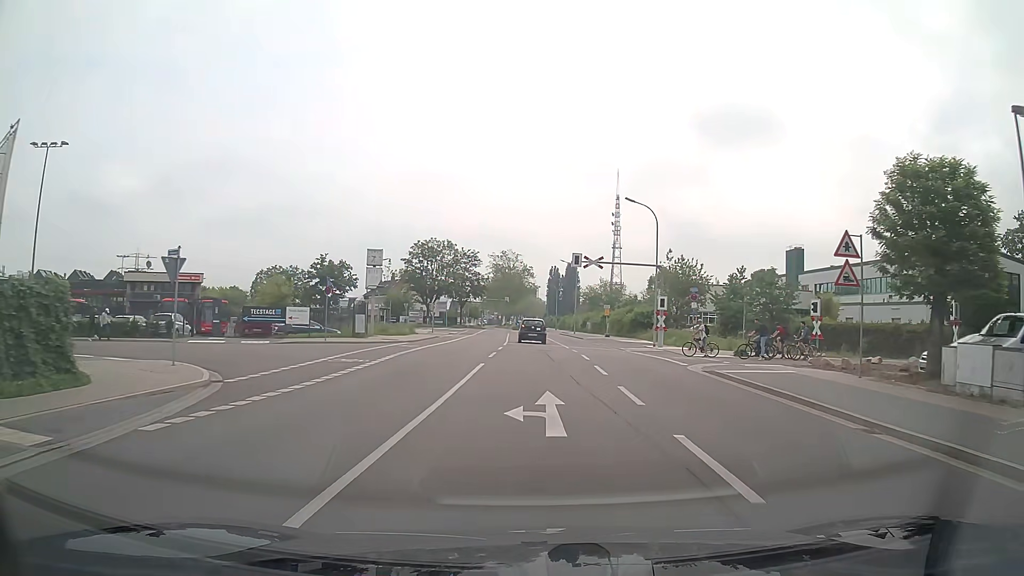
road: unclassified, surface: asphalt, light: Day
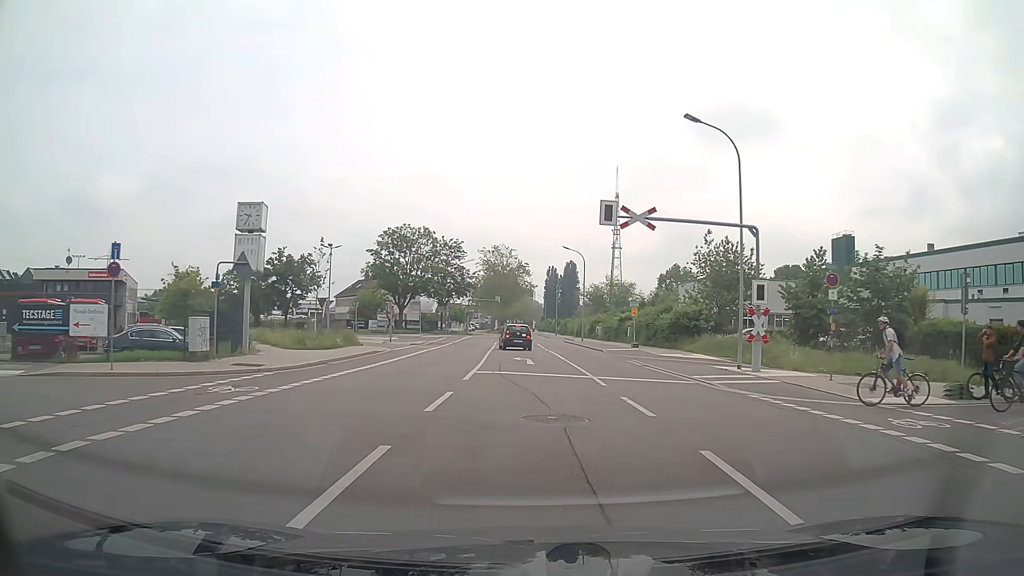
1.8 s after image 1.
(+0.1, +18.9) m; +1°
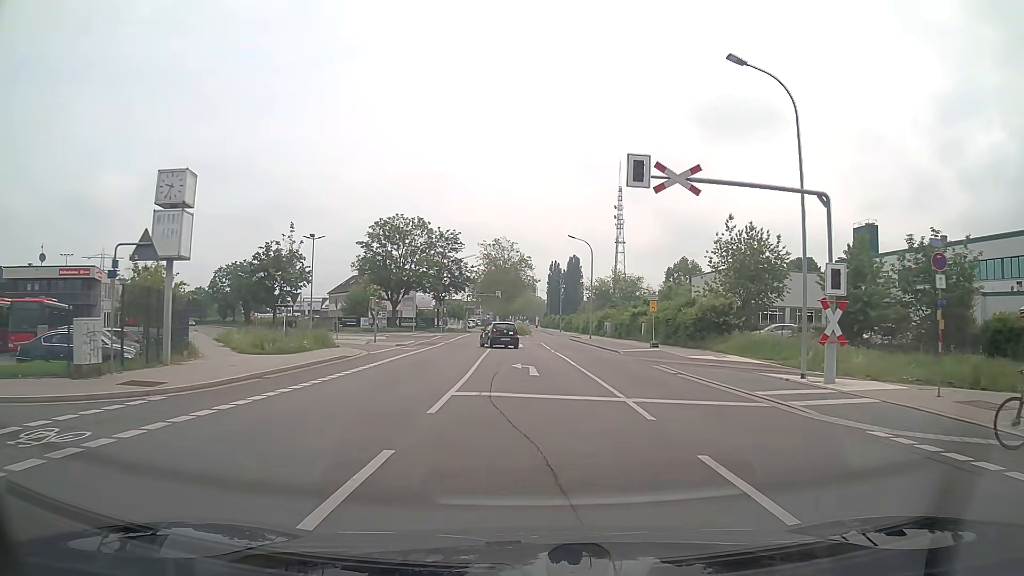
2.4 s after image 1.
(0.0, +5.9) m; 0°
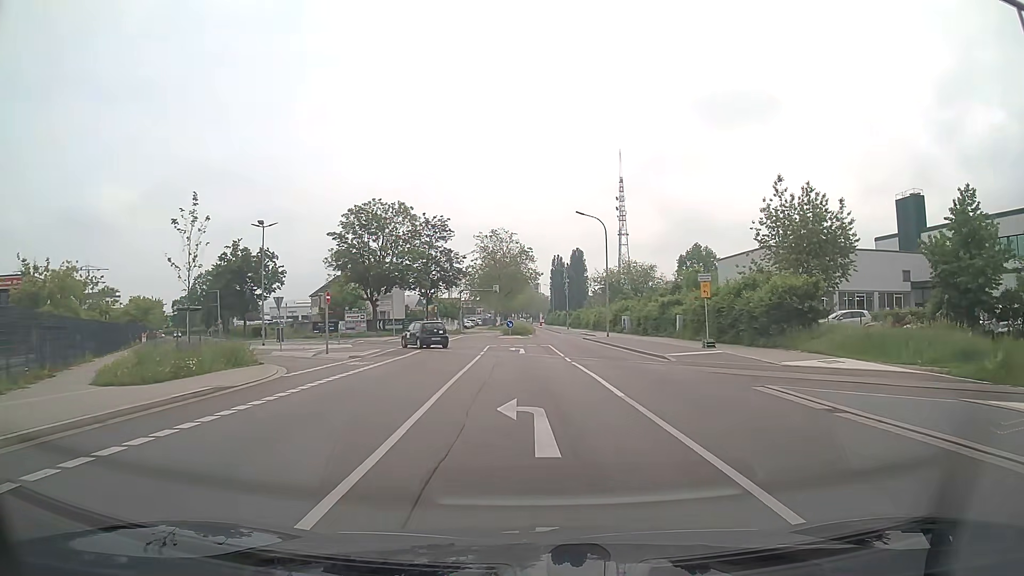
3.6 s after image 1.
(0.0, +11.2) m; 0°
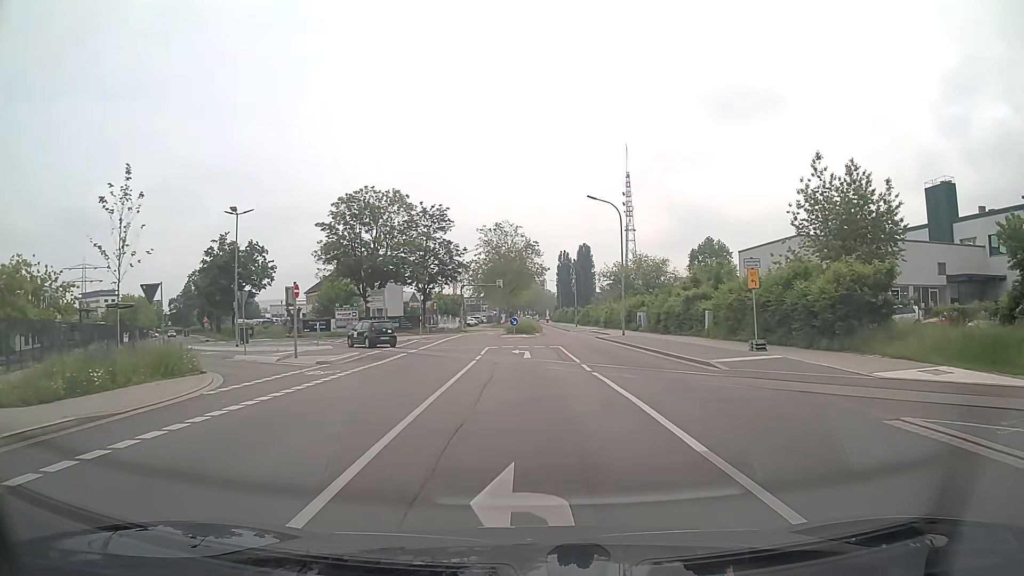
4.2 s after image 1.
(-0.1, +5.3) m; -1°
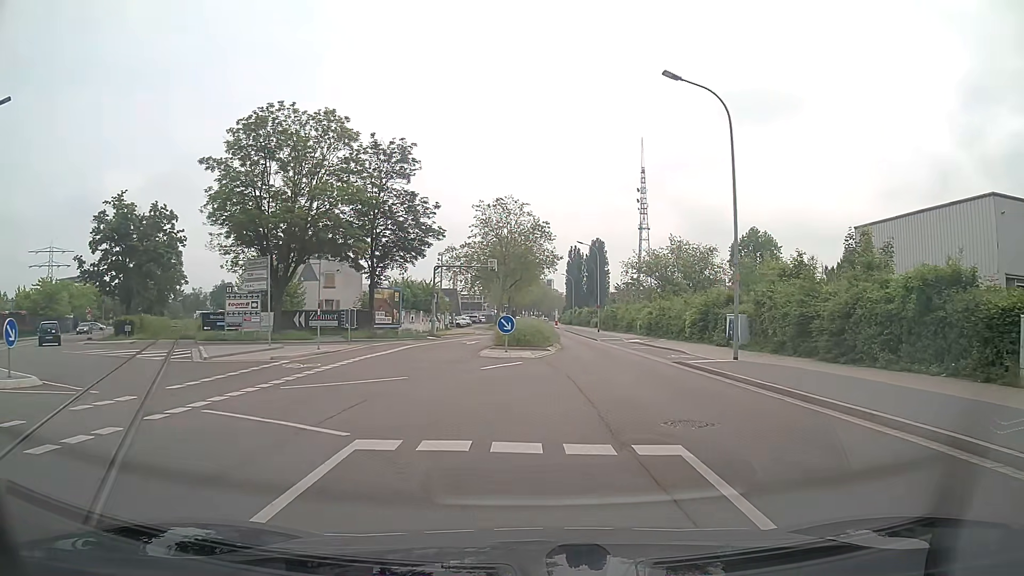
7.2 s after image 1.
(-0.2, +23.9) m; 0°
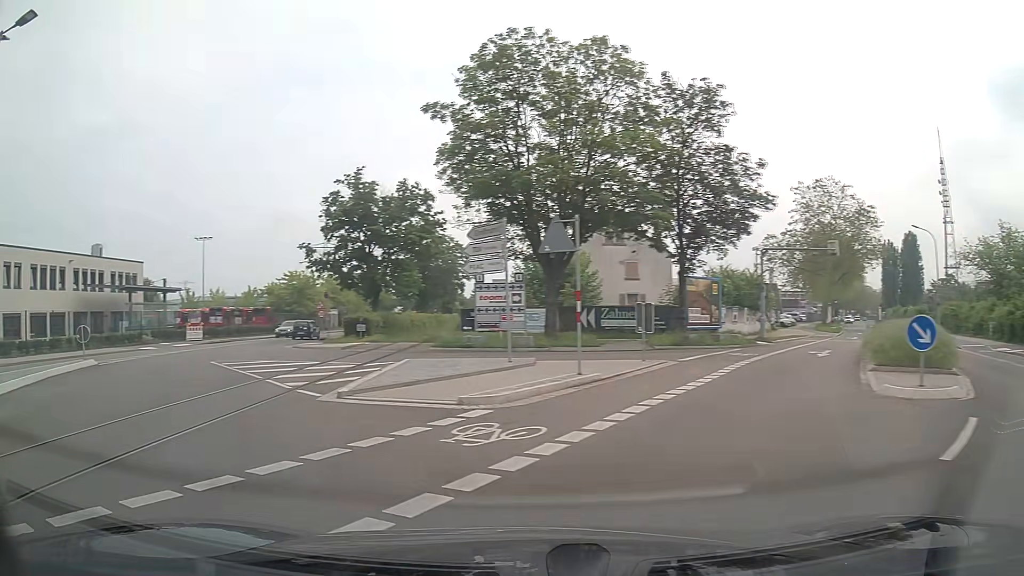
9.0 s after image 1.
(-1.5, +10.5) m; -28°
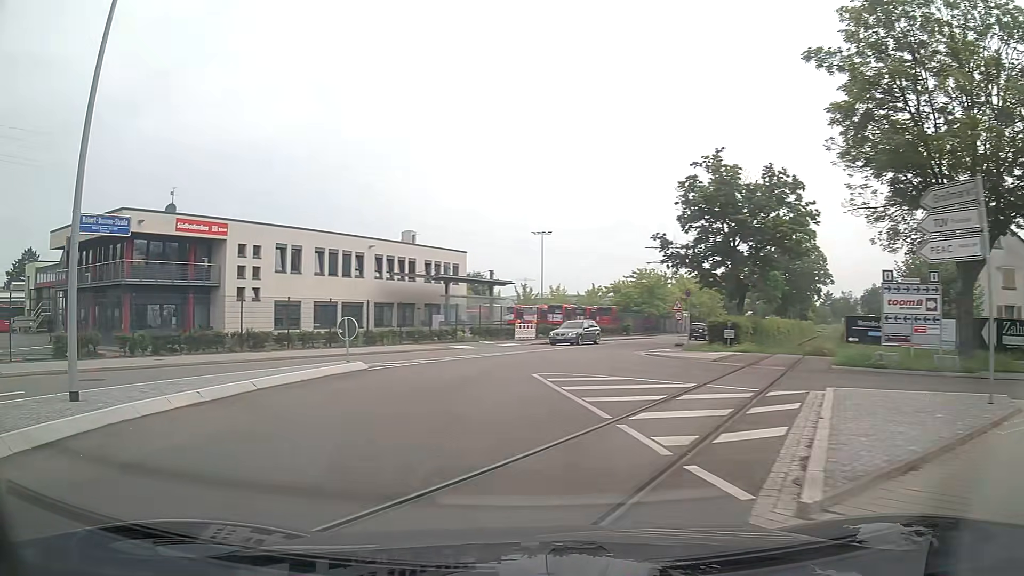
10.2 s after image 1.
(-1.7, +6.4) m; -29°
(-1, +10) (-1, +20) (+1, +30) (+5, +39) (+10, +48) (+14, +57) (+19, +66) (+23, +74) (+28, +83) (+32, +92) m
